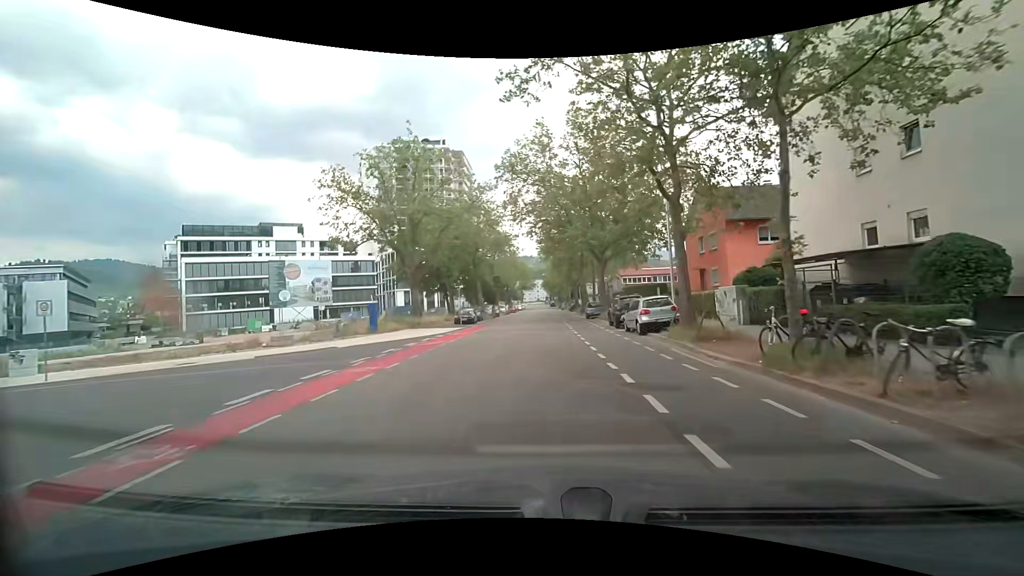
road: tertiary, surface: asphalt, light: Day
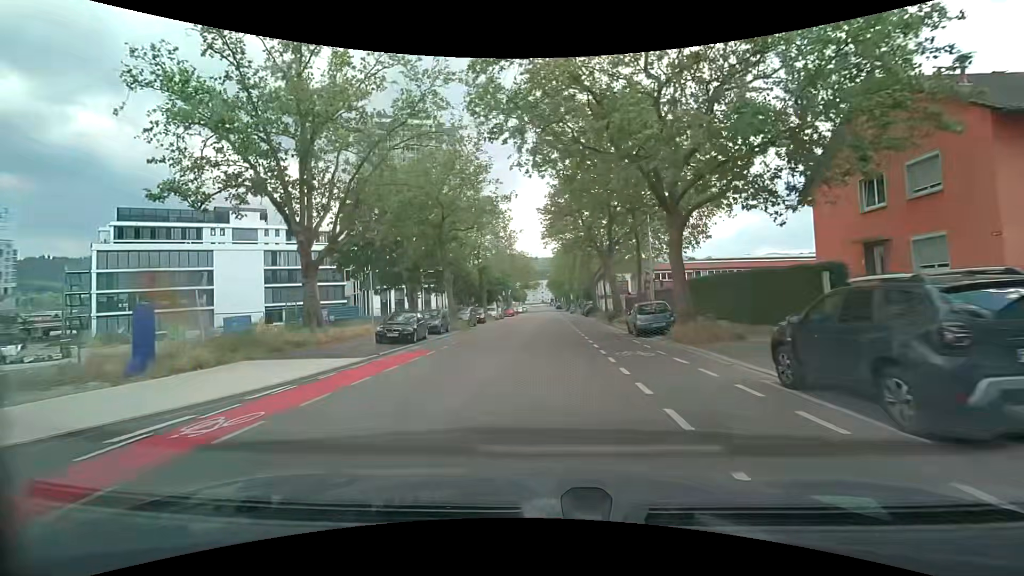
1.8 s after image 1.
(-0.2, +20.7) m; -1°
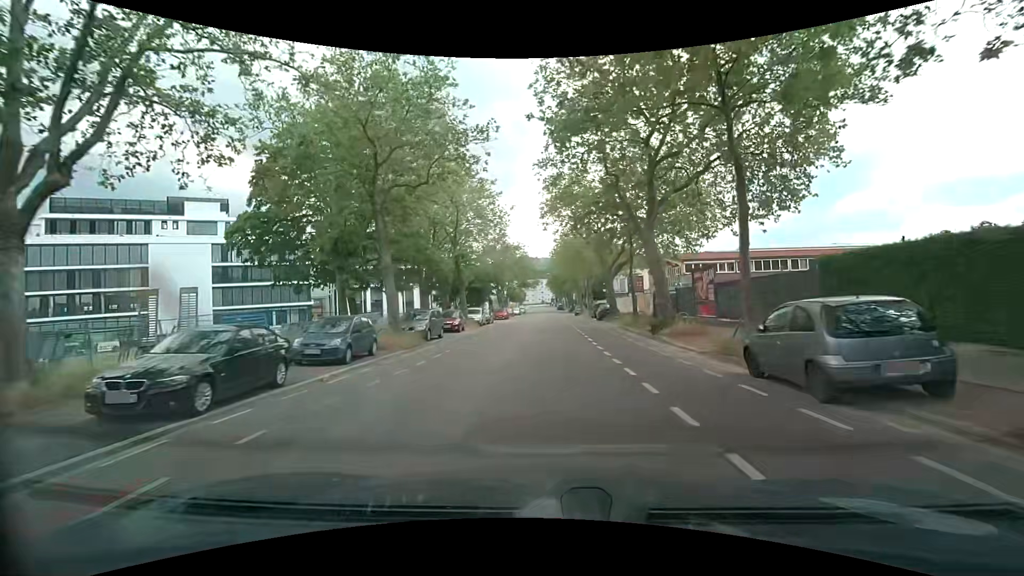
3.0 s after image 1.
(0.0, +13.9) m; 0°
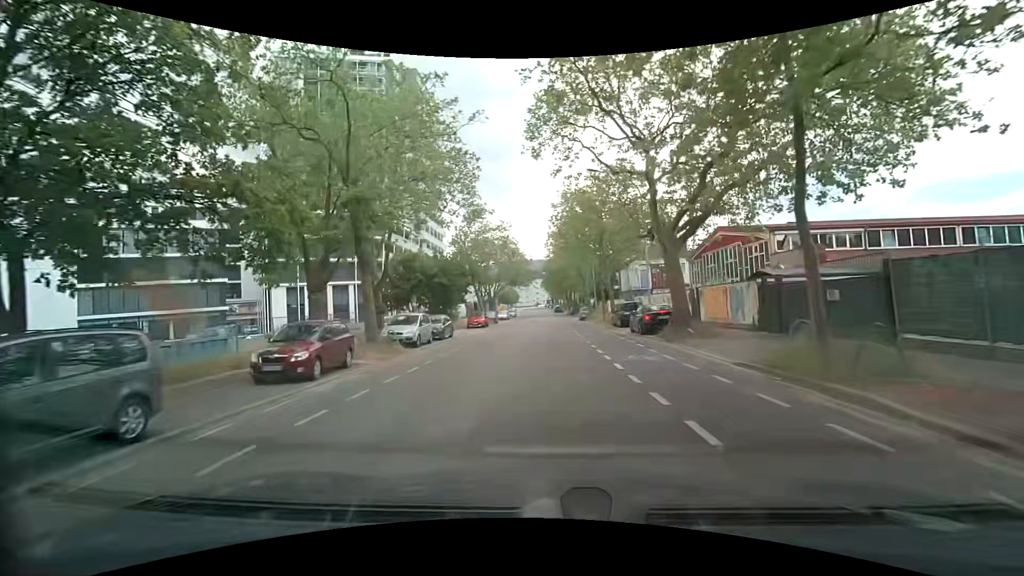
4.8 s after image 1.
(+0.3, +20.6) m; +2°
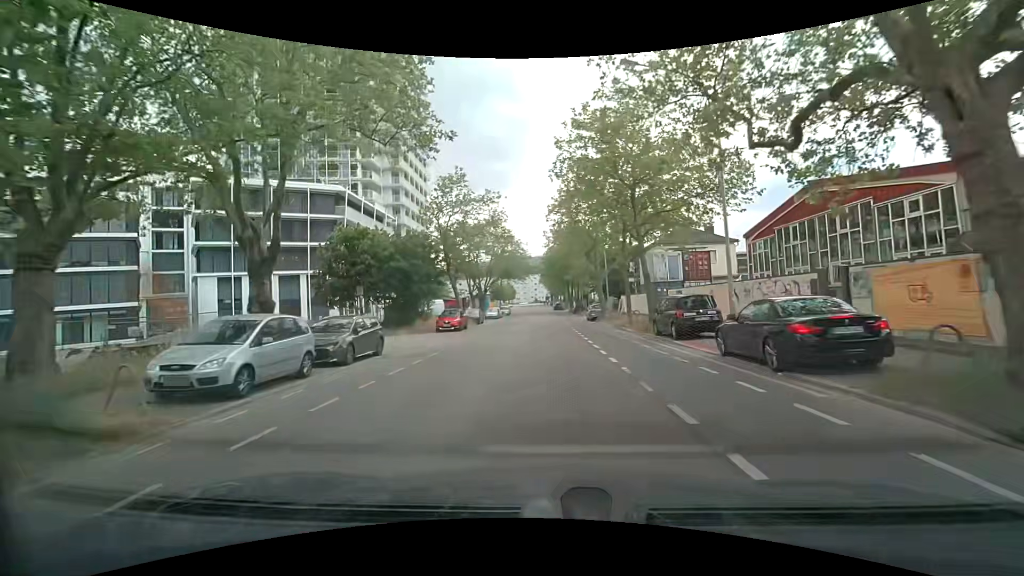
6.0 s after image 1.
(-0.2, +13.4) m; 0°
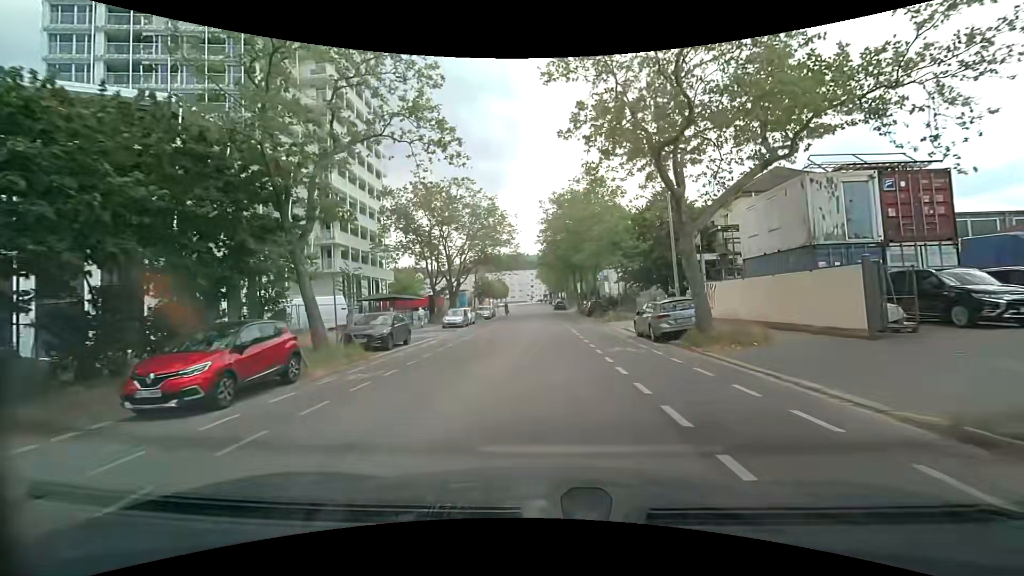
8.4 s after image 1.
(-0.1, +26.0) m; 0°
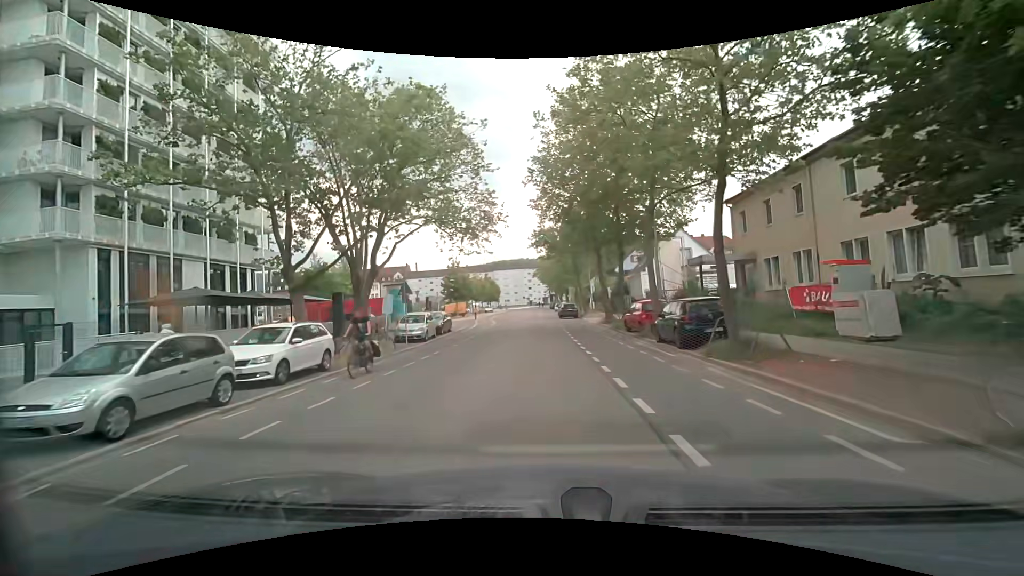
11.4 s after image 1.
(-0.1, +31.2) m; 0°
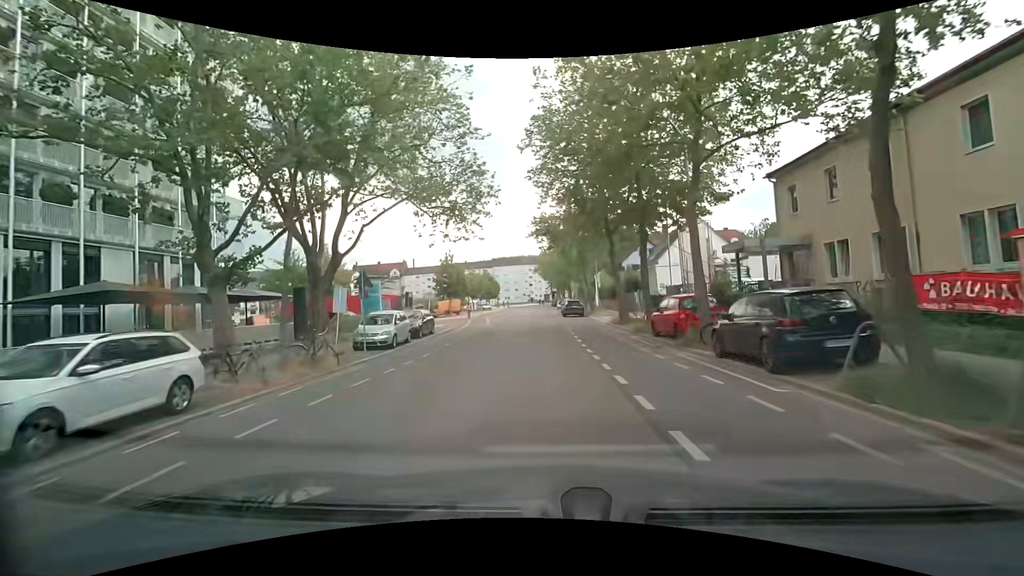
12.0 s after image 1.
(-0.1, +6.0) m; -1°
(0, +10) (0, +20) (0, +30) (-1, +40) (-1, +50) (-2, +60) (-2, +70) (-2, +80) (-2, +90) (-2, +100) m
